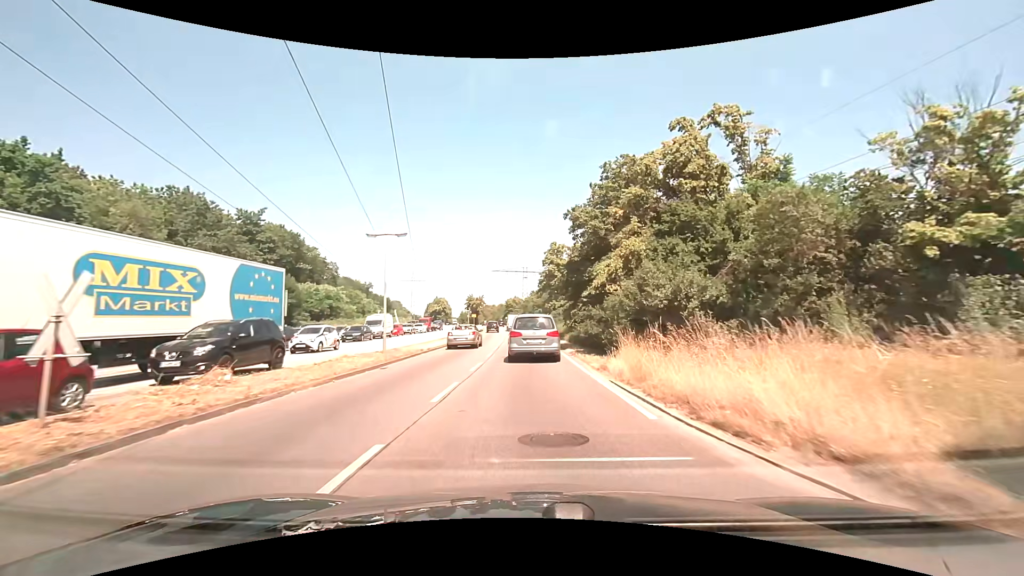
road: primary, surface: asphalt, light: Day
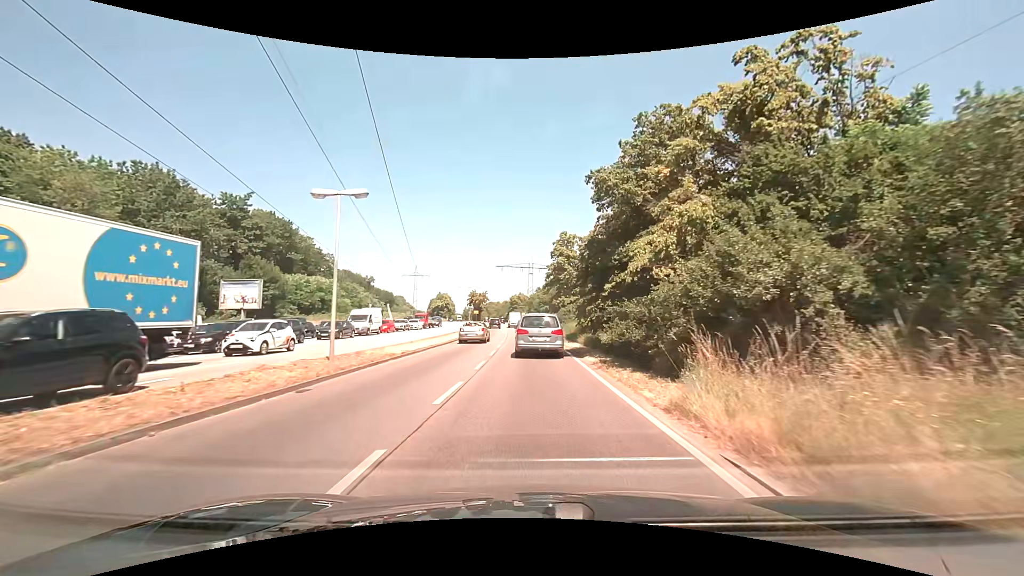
(0.0, +6.4) m; -1°
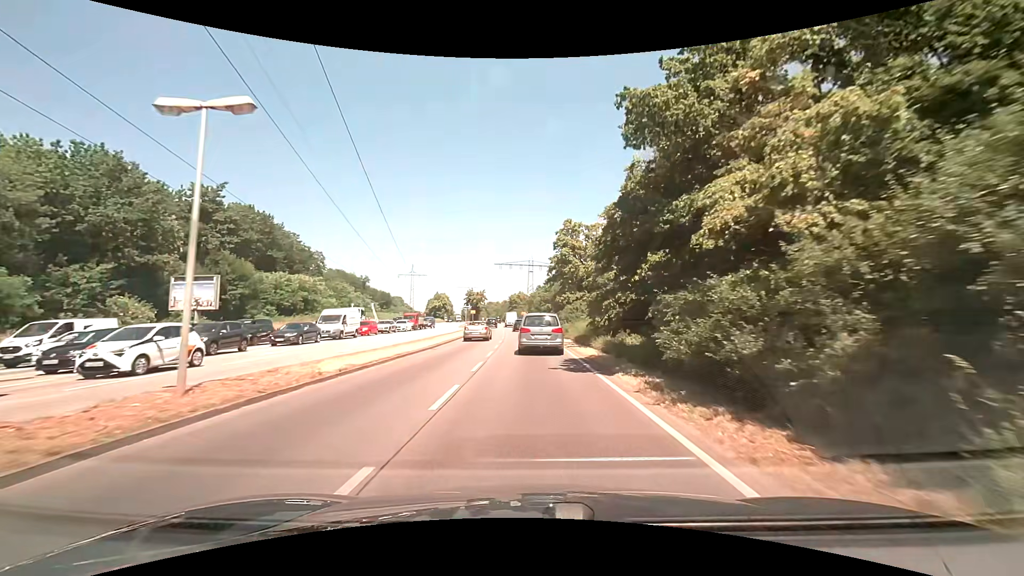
(+0.1, +6.7) m; 0°
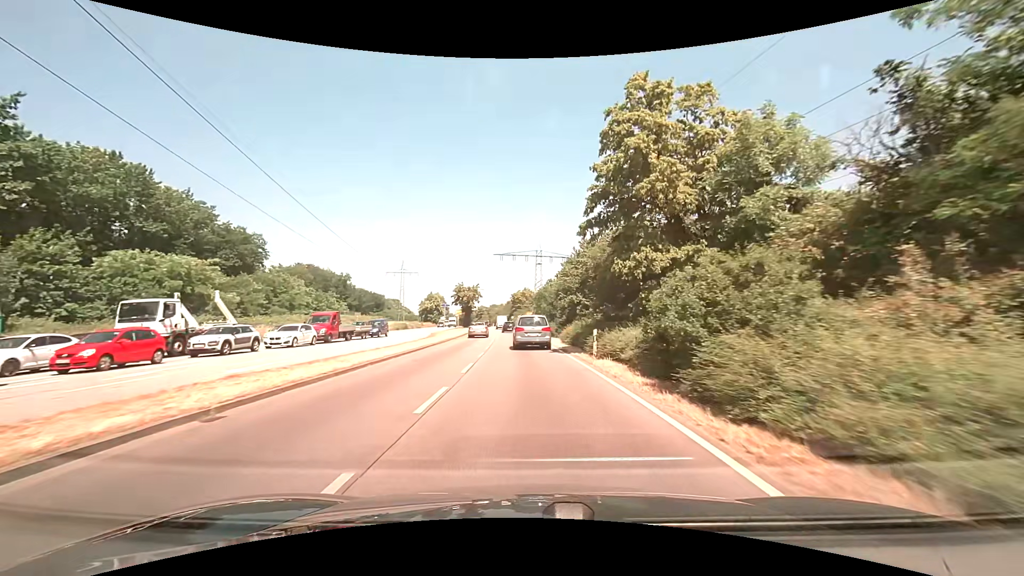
(-0.2, +30.7) m; 0°
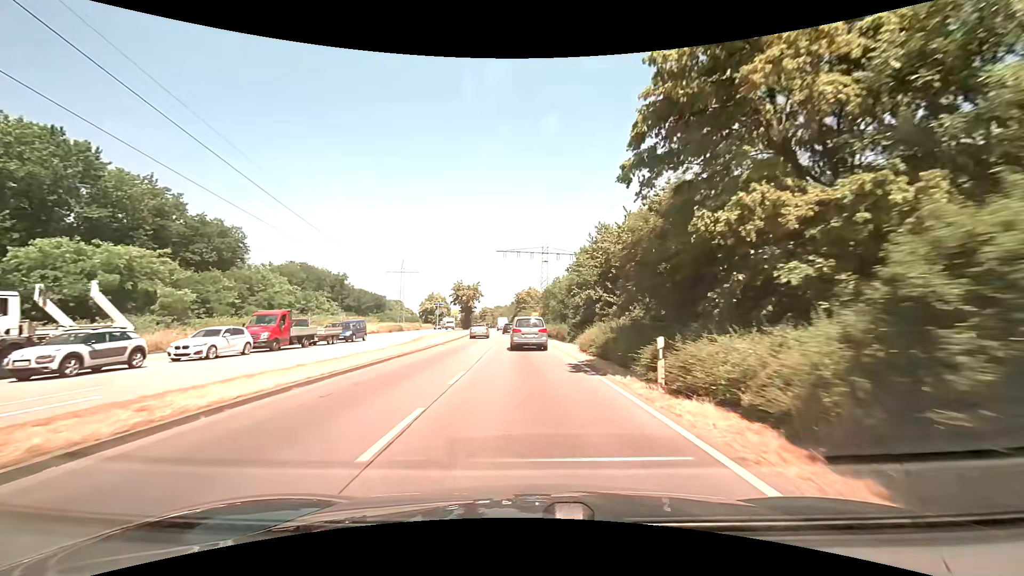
(-0.1, +8.6) m; -1°
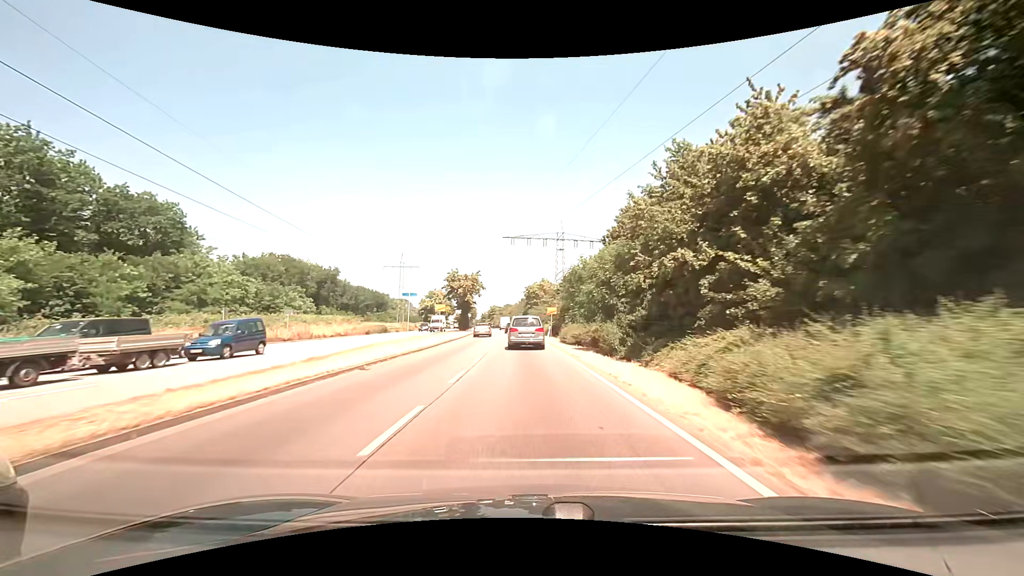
(-0.3, +18.3) m; -1°
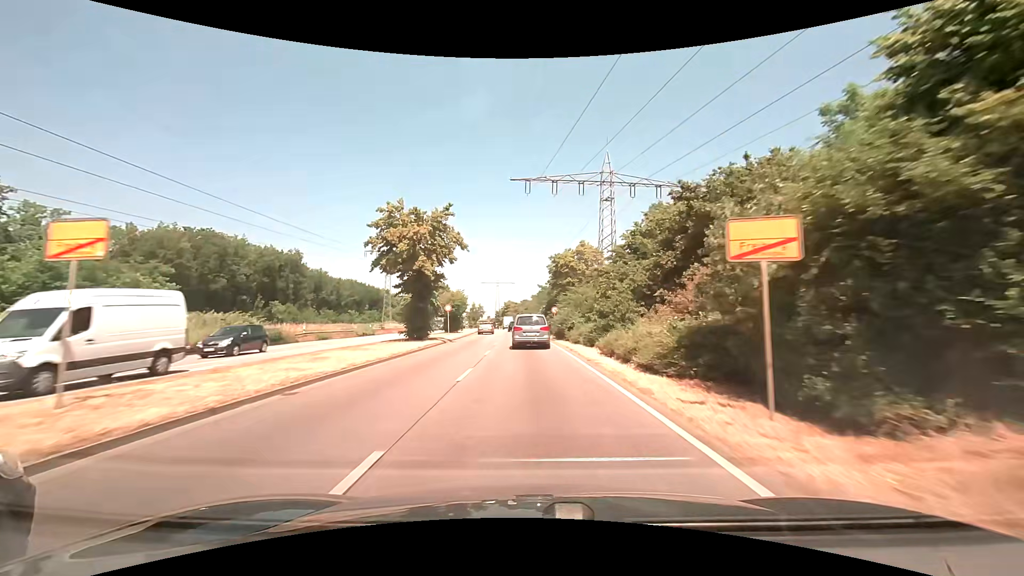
(-0.9, +39.5) m; -2°
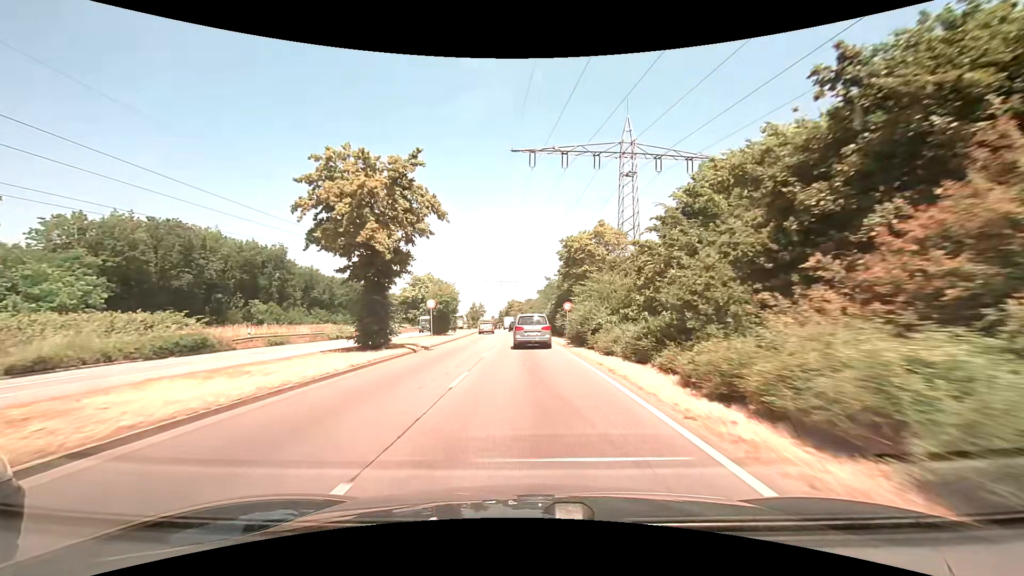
(0.0, +10.1) m; 0°
